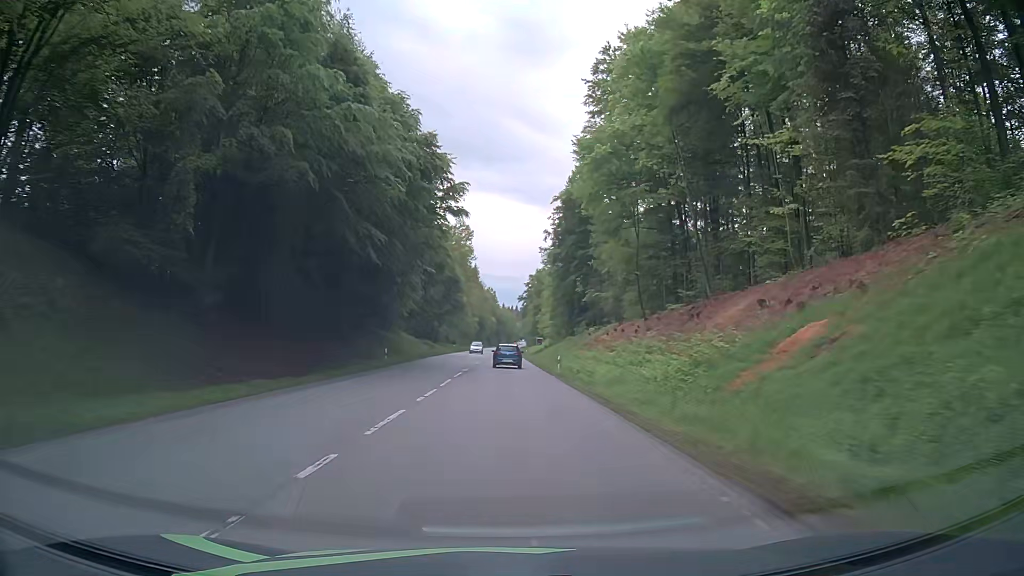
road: secondary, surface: asphalt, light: Day
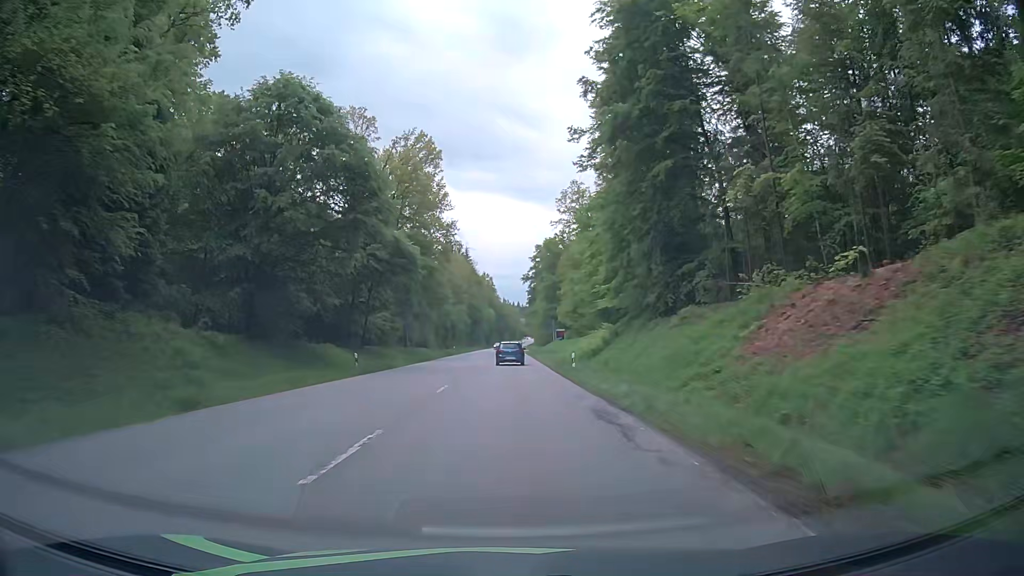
(-0.1, +64.9) m; 0°
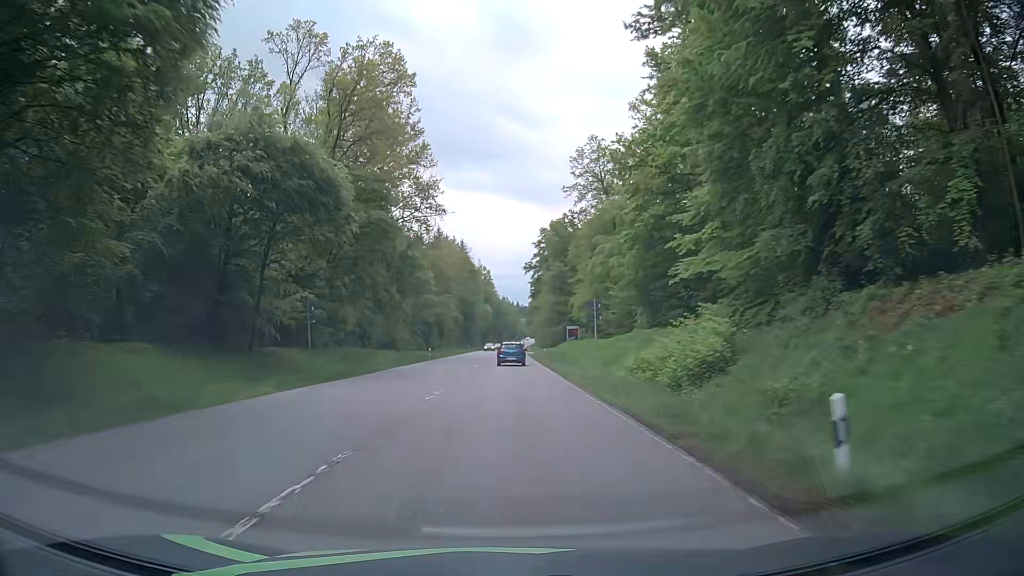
(-0.3, +26.4) m; 0°
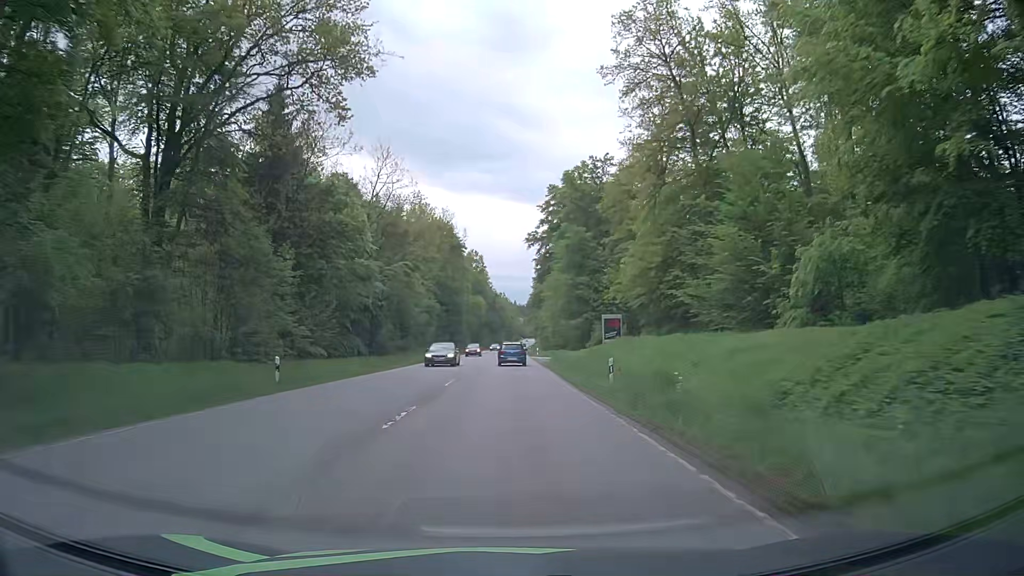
(-0.3, +40.0) m; +1°
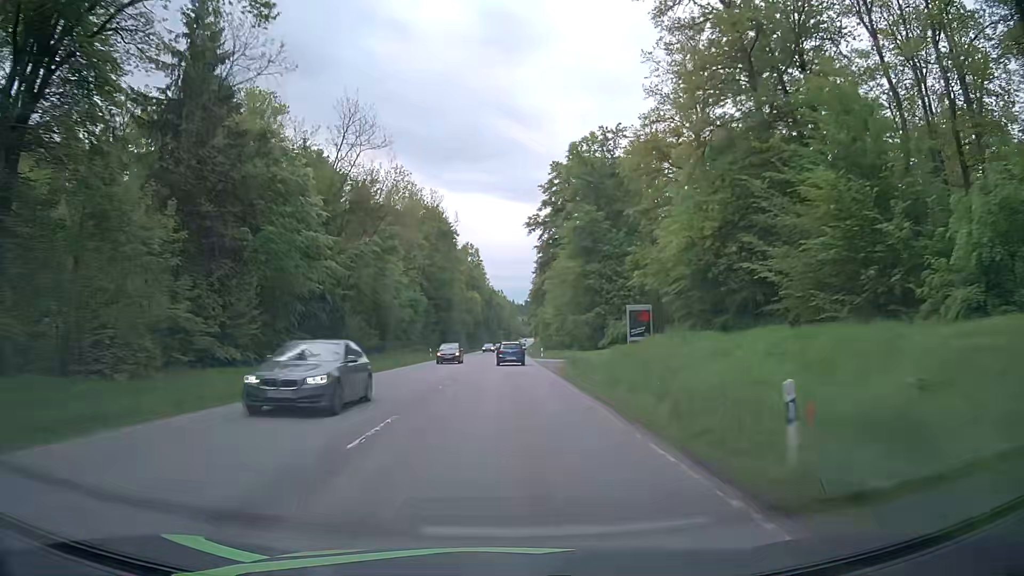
(-0.1, +13.5) m; -1°
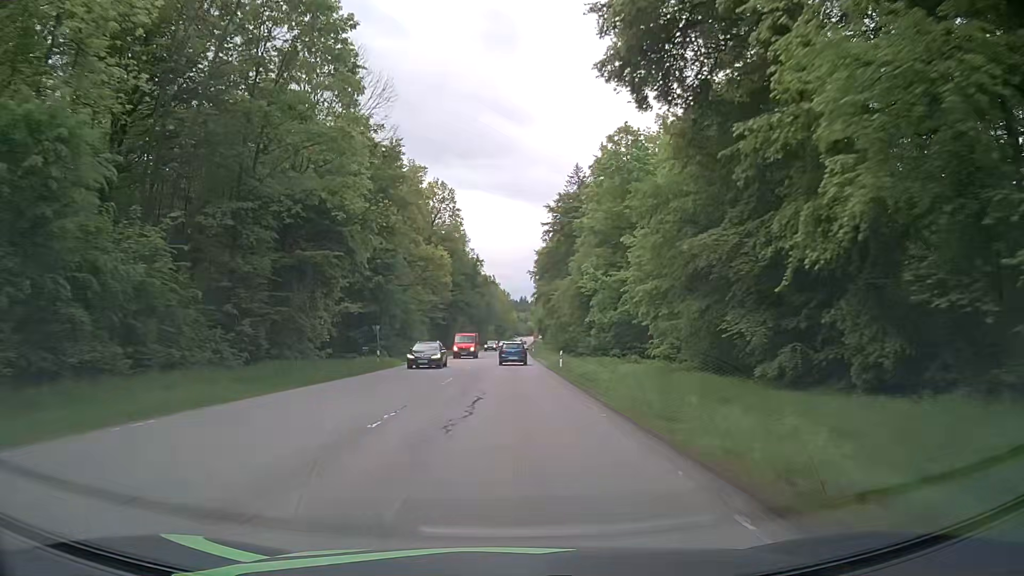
(+0.6, +67.9) m; +1°
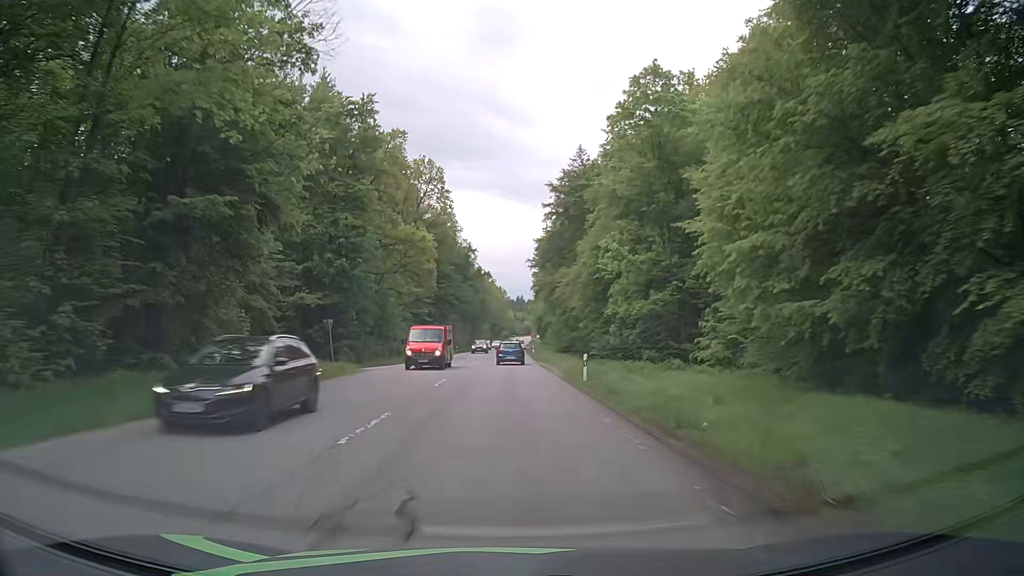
(0.0, +13.7) m; 0°
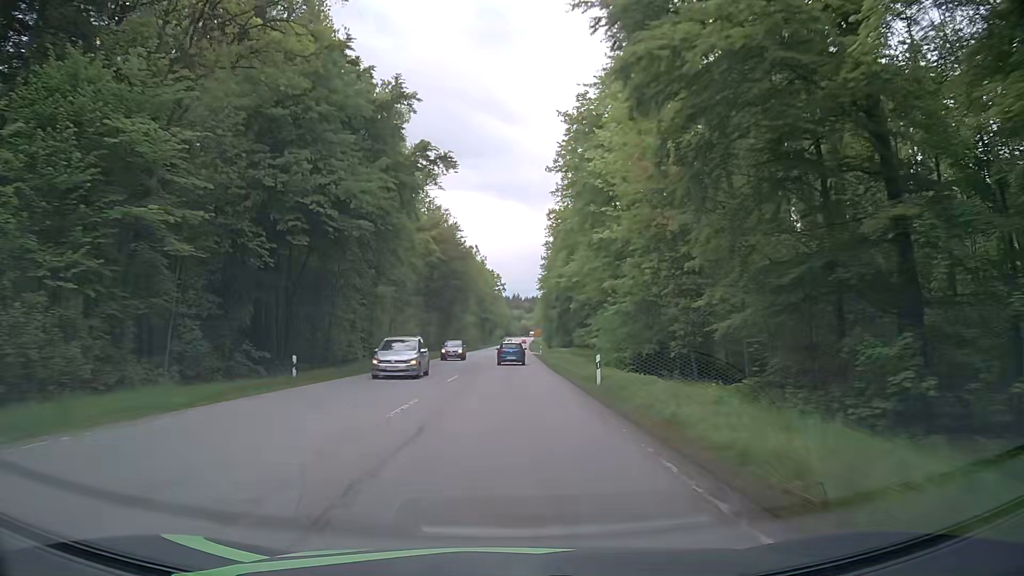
(+0.5, +69.2) m; 0°
(0, +10) (0, +20) (0, +30) (0, +40) (0, +50) (+1, +60) (+1, +70) (+1, +80) (+1, +90) (+2, +100) m
